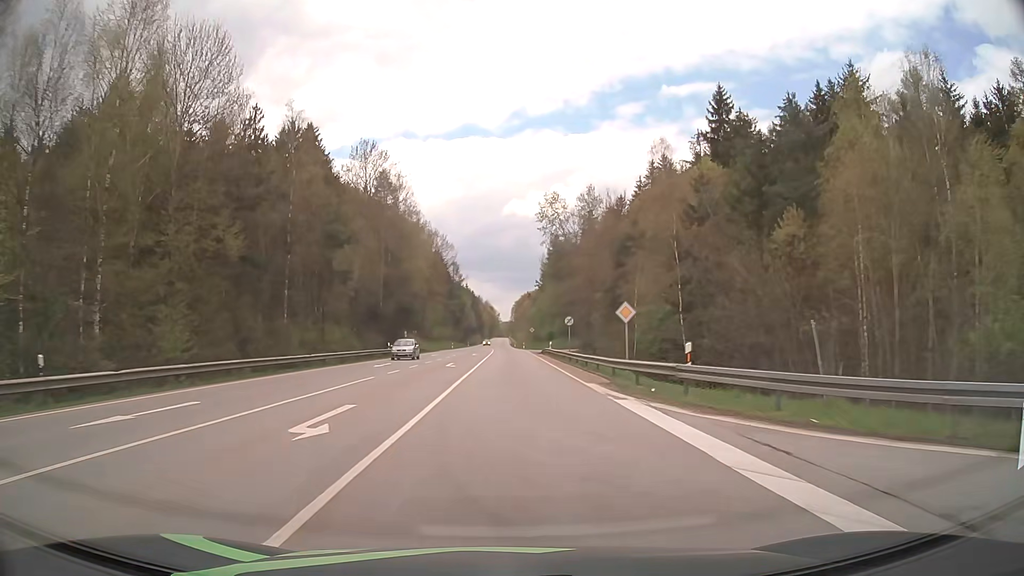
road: secondary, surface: asphalt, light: Day
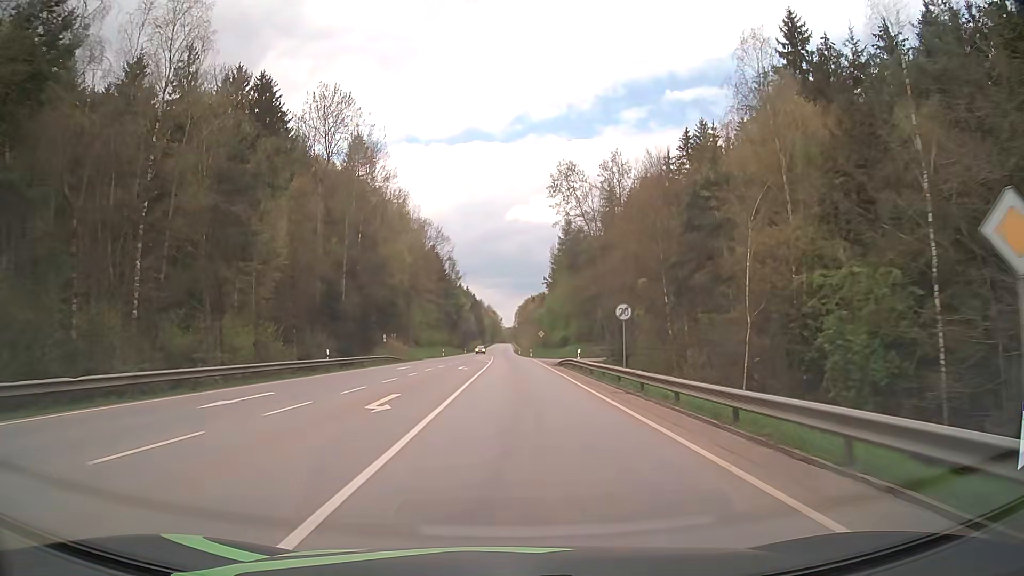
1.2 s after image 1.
(-0.1, +20.6) m; 0°
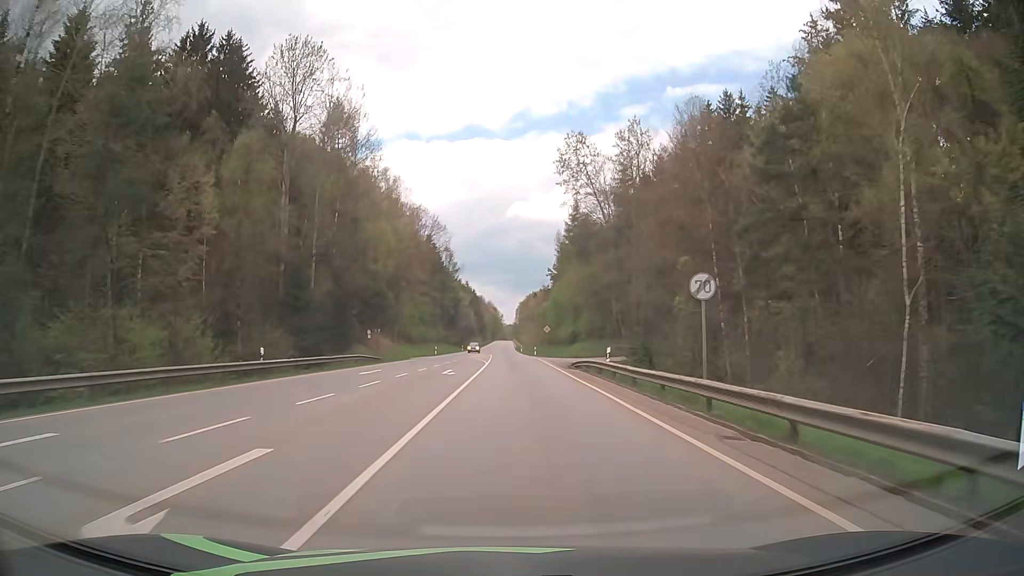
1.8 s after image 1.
(0.0, +10.4) m; 0°
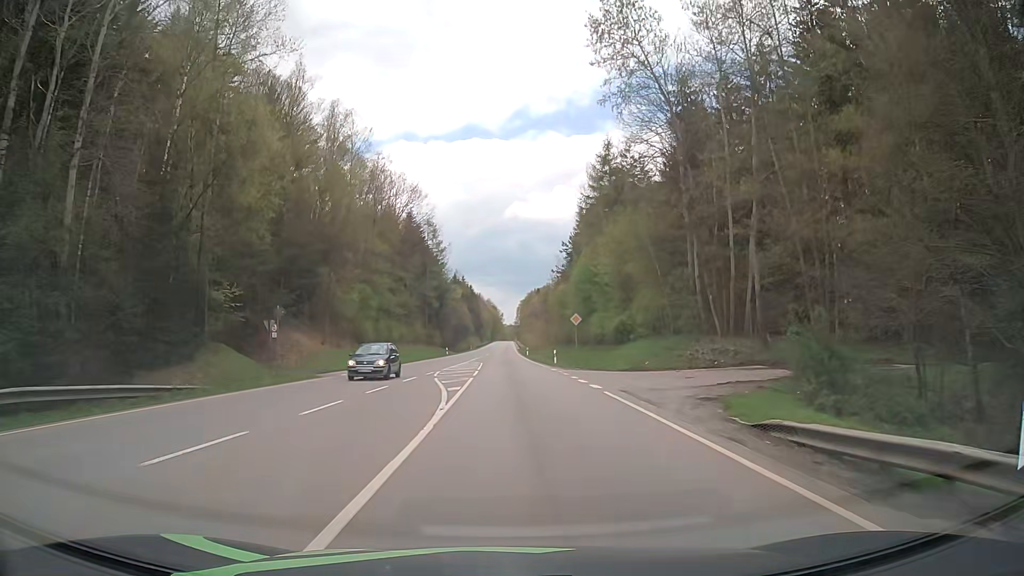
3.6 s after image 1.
(-0.1, +31.6) m; 0°
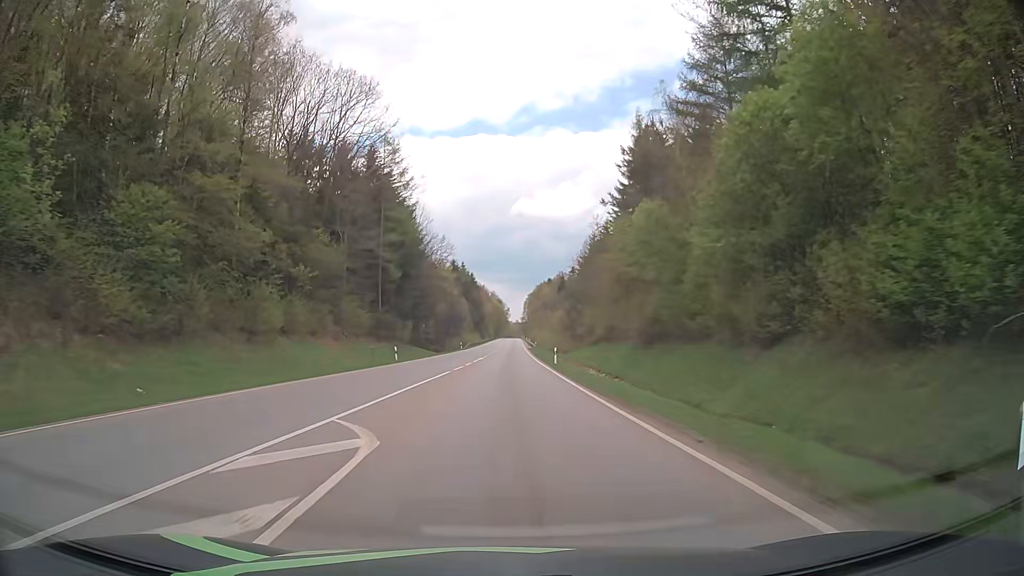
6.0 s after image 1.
(-0.3, +43.0) m; 0°
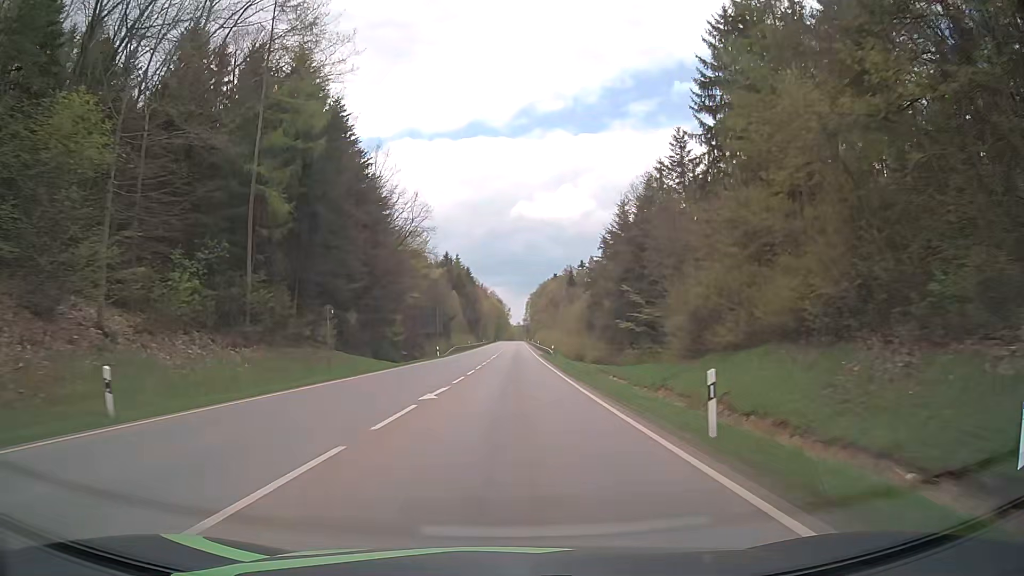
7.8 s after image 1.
(-0.3, +33.0) m; 0°
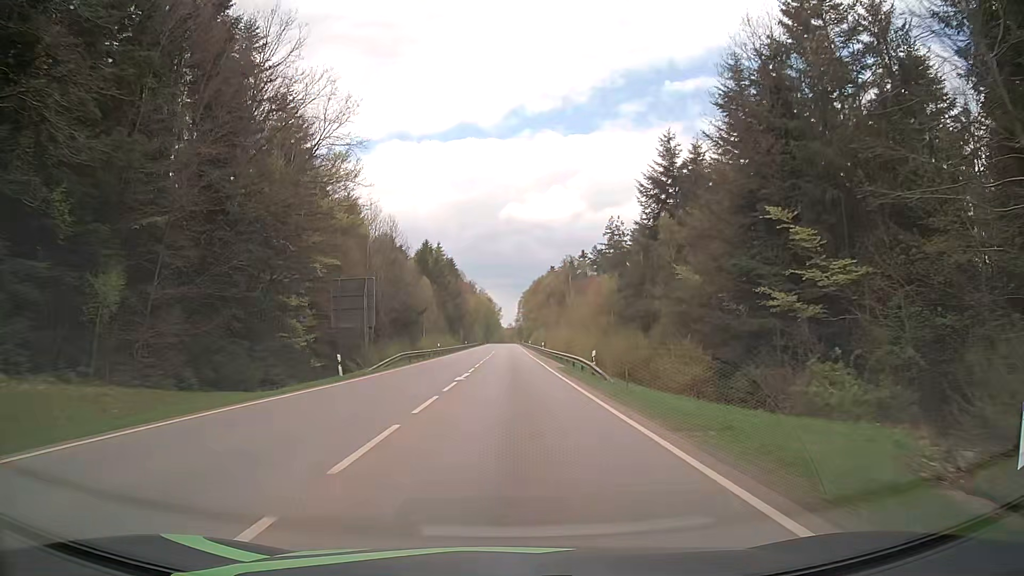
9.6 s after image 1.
(+0.1, +33.7) m; 0°
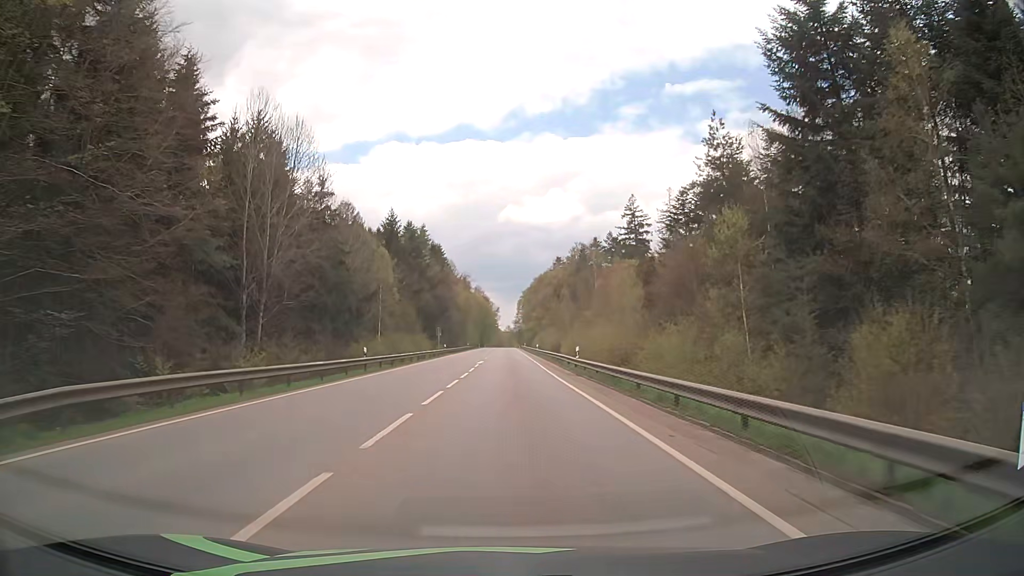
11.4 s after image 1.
(+0.1, +34.3) m; +1°
(0, +10) (0, +20) (0, +30) (0, +40) (0, +50) (0, +60) (-1, +70) (-1, +80) (-1, +90) (-1, +100) m
